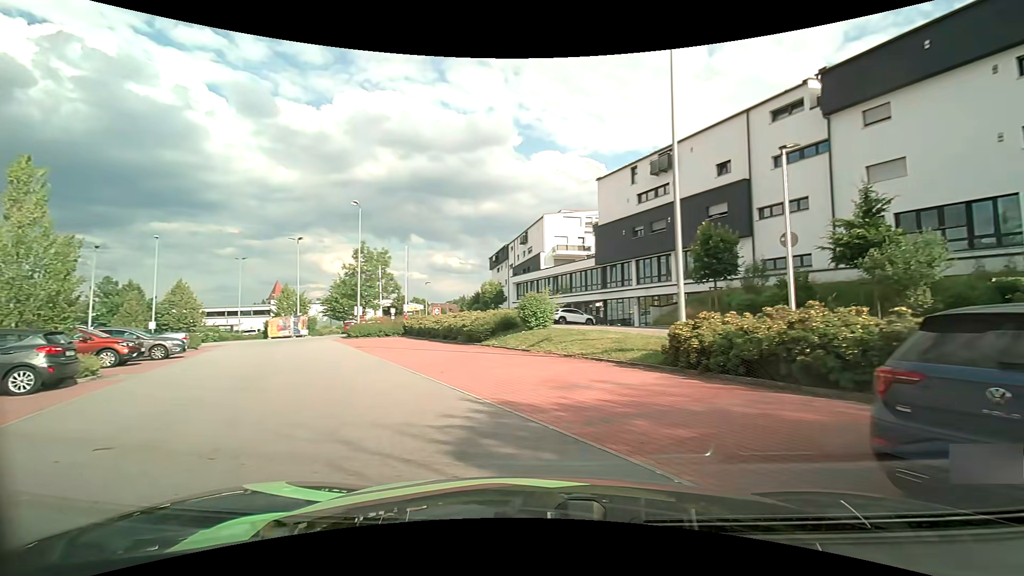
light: Day
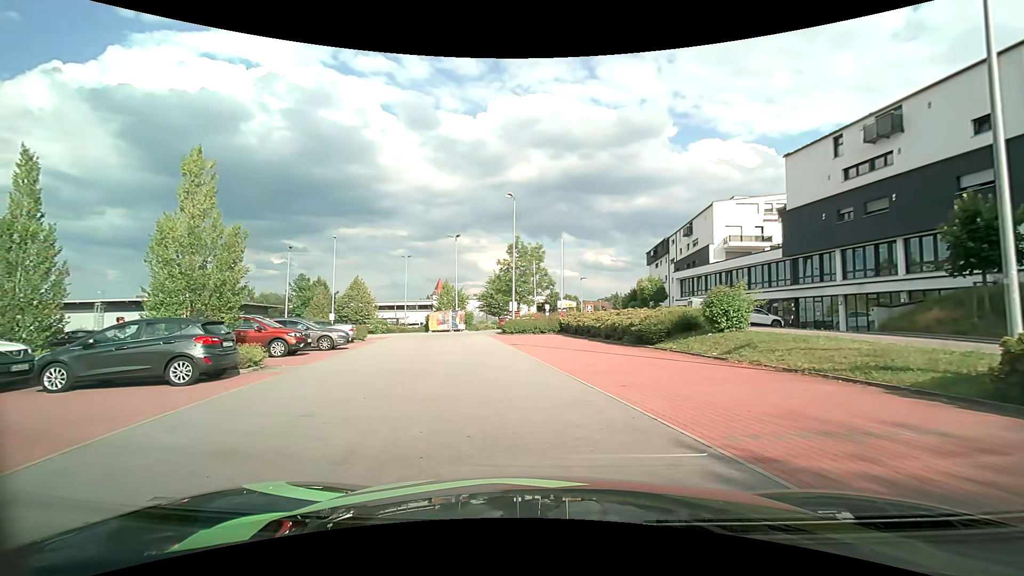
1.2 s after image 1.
(-0.6, +2.9) m; -19°
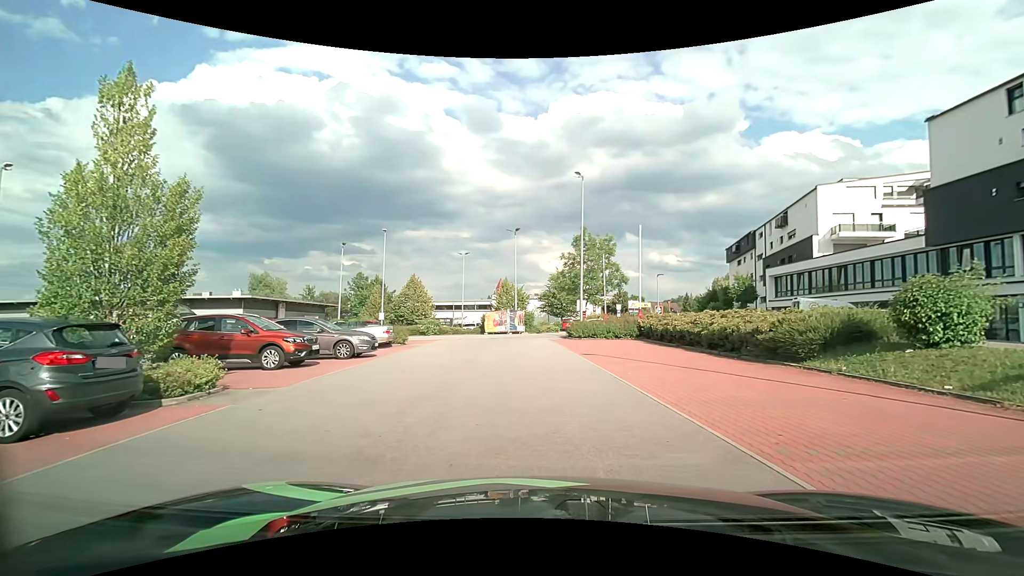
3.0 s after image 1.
(-0.5, +5.6) m; -8°
